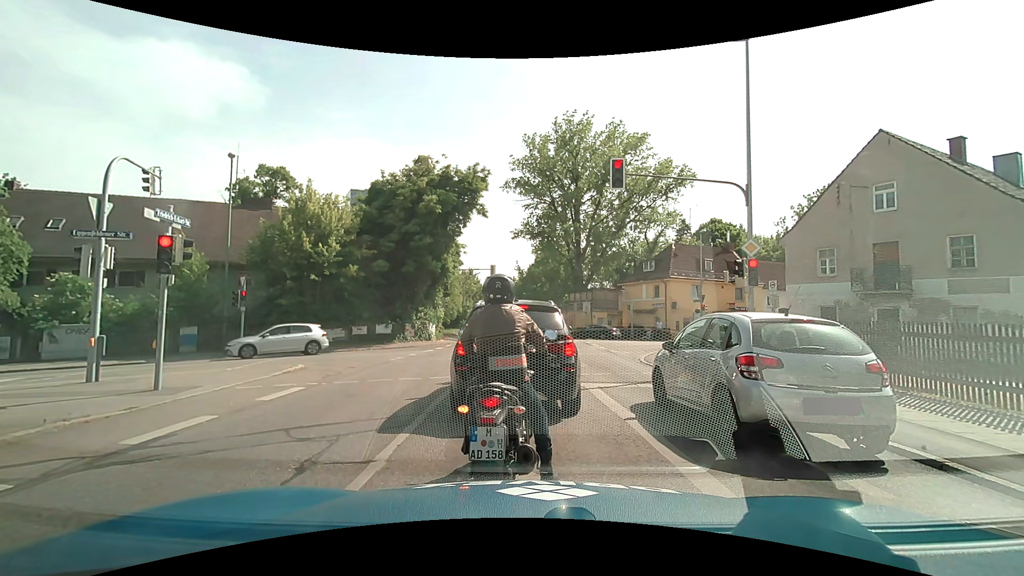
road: secondary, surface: asphalt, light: Day
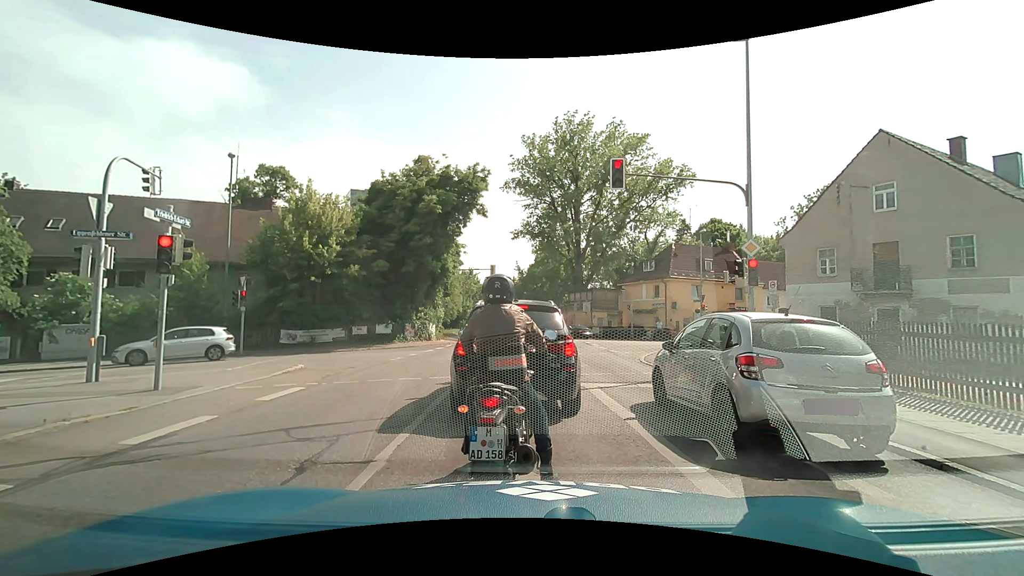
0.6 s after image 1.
(0.0, 0.0) m; 0°
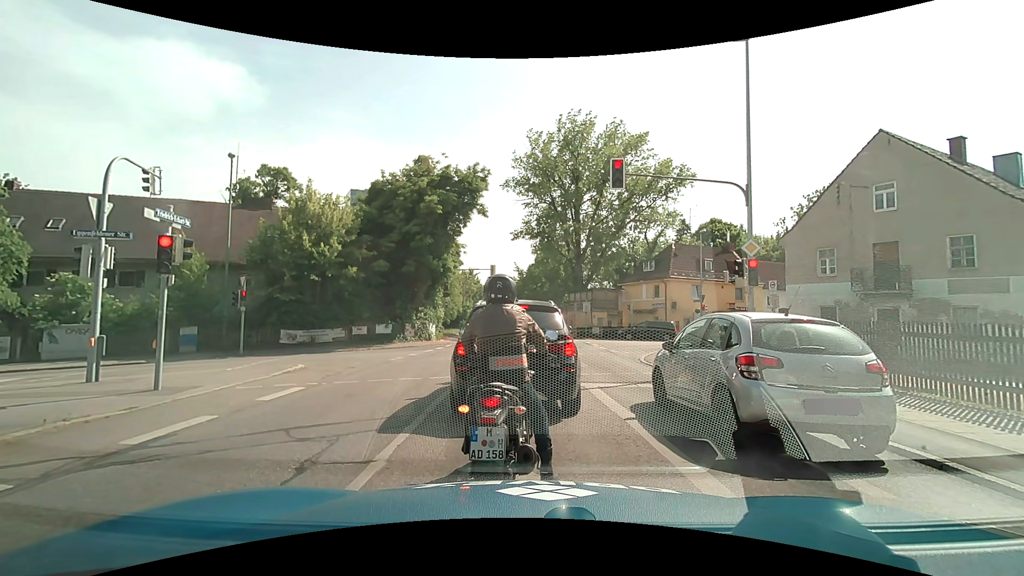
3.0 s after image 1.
(0.0, 0.0) m; 0°
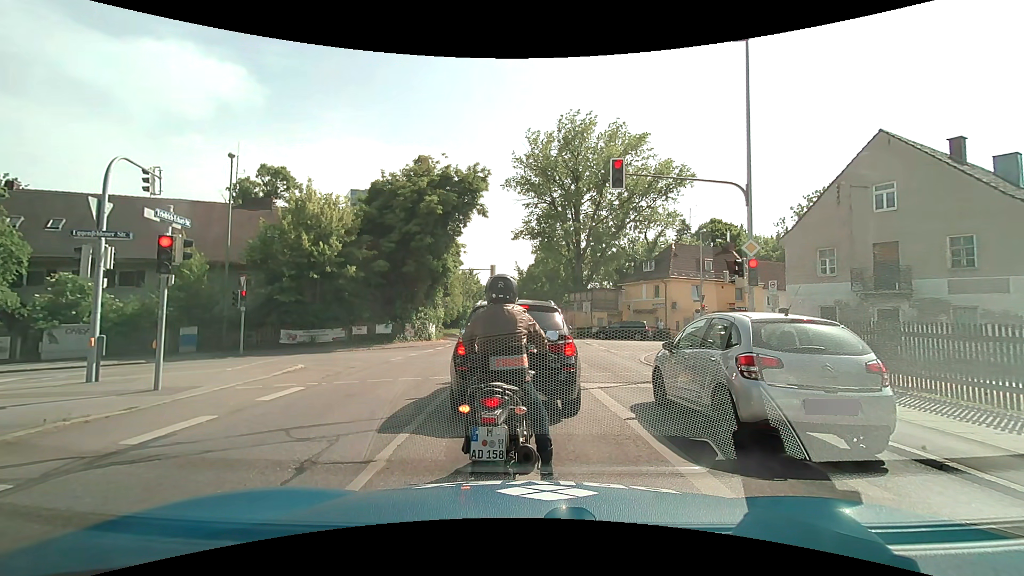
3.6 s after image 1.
(0.0, 0.0) m; 0°
